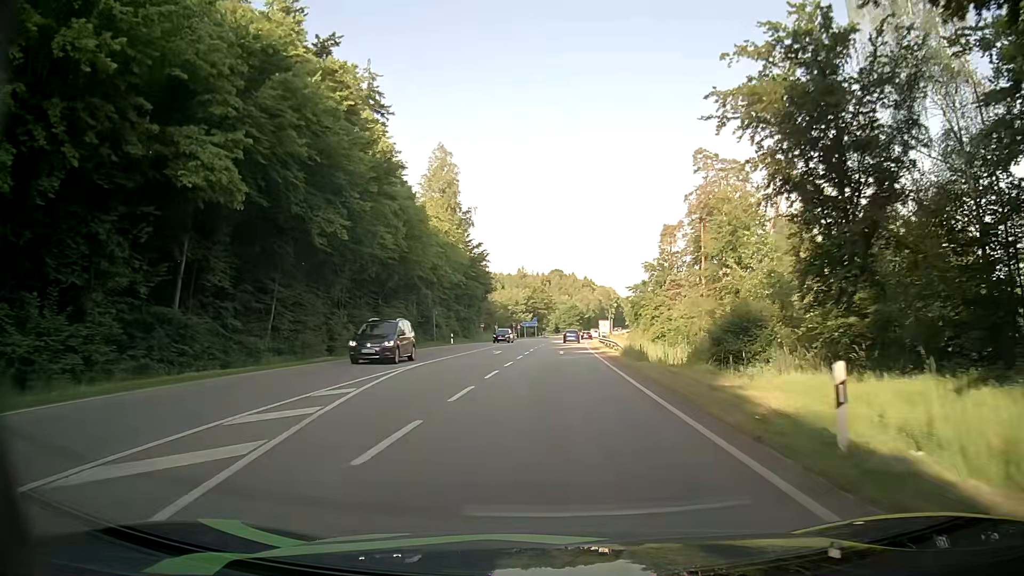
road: secondary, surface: asphalt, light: Day
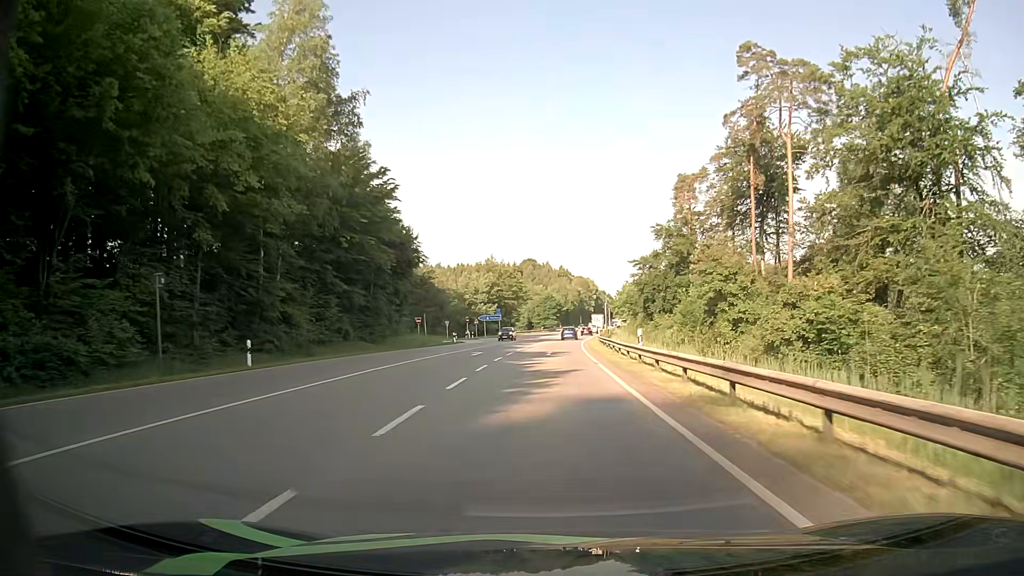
(+0.9, +39.5) m; +3°
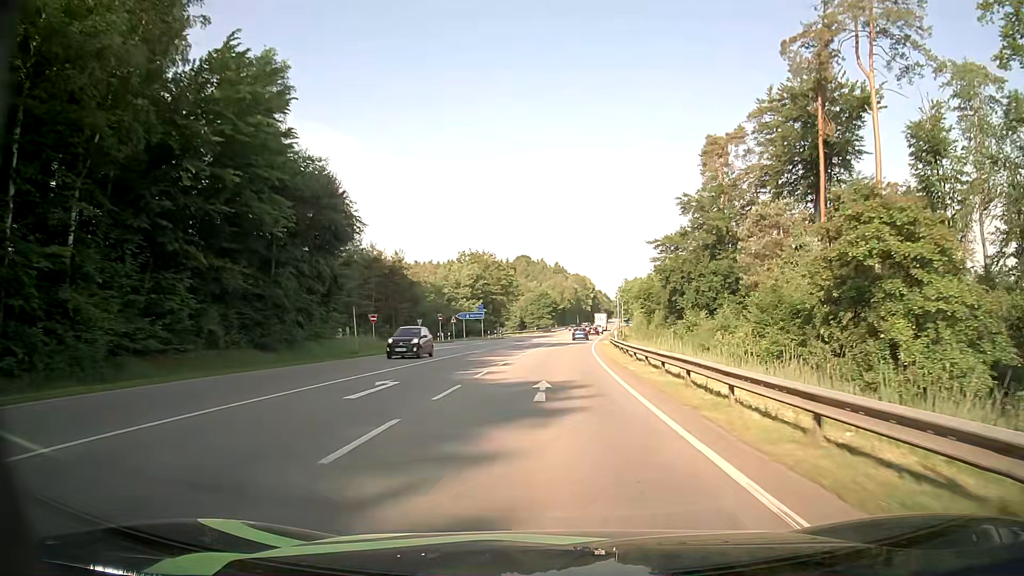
(0.0, +19.8) m; +1°
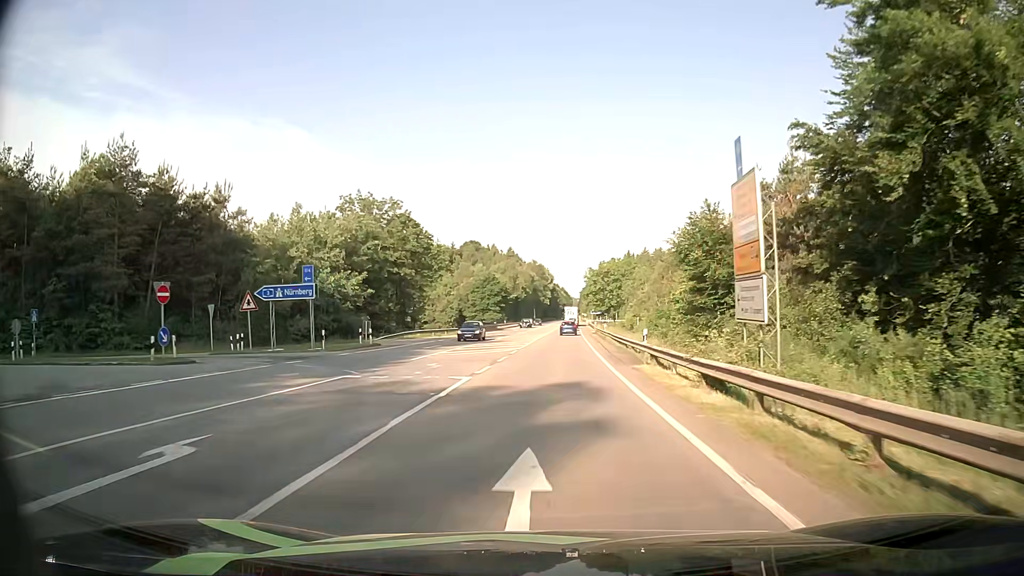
(+1.0, +49.9) m; +3°
